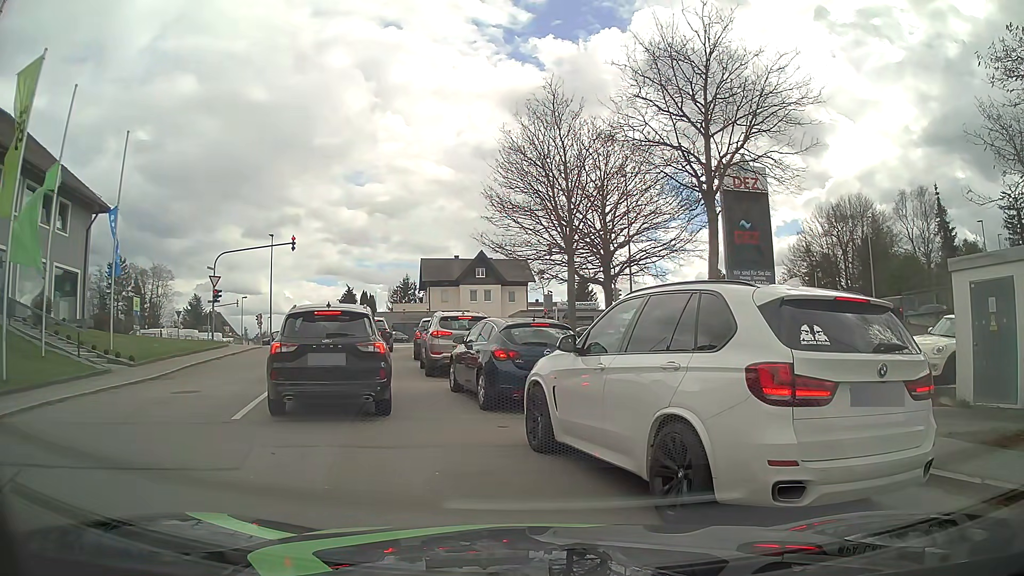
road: residential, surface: asphalt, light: Day
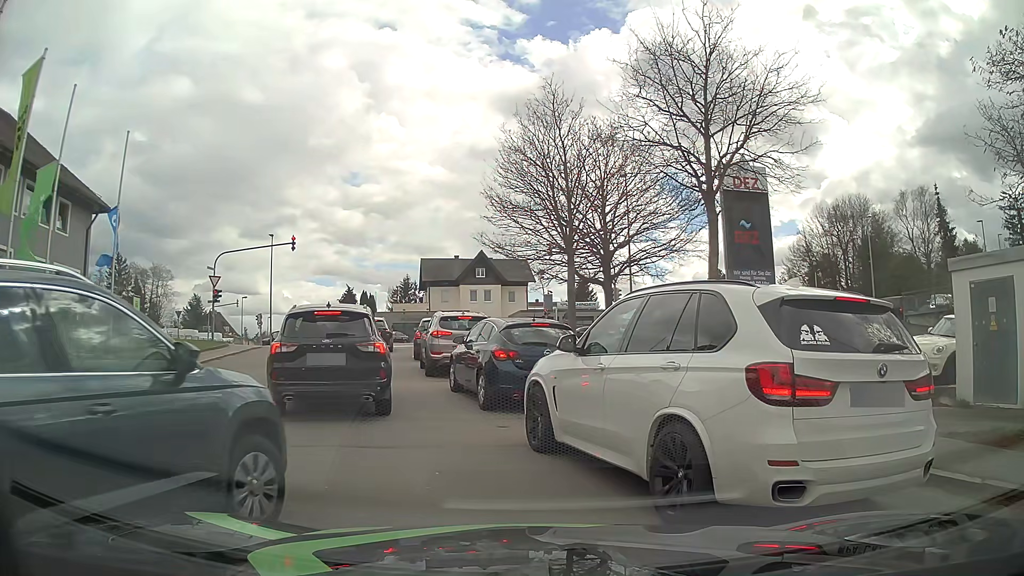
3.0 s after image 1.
(0.0, 0.0) m; 0°
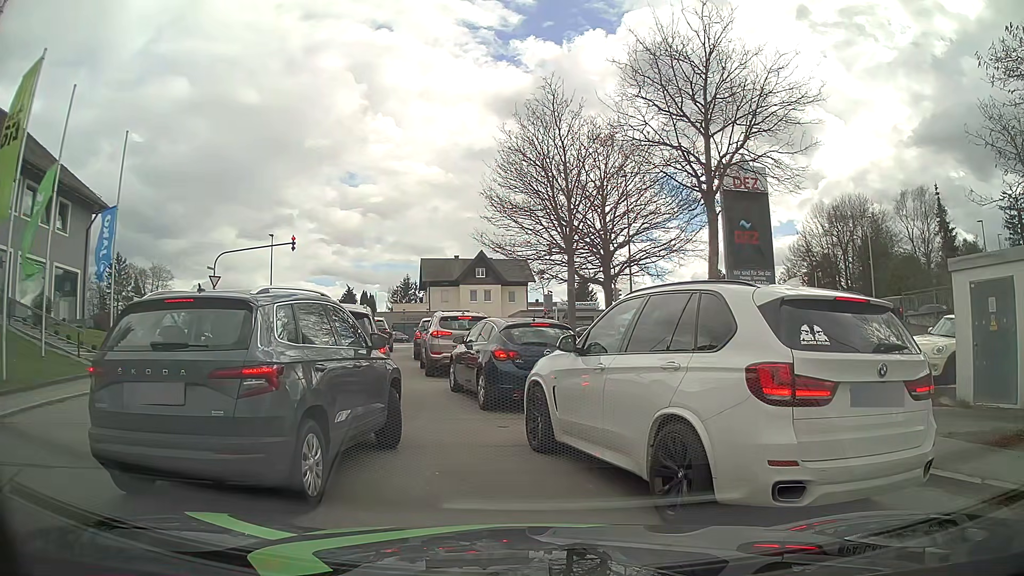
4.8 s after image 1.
(0.0, 0.0) m; 0°
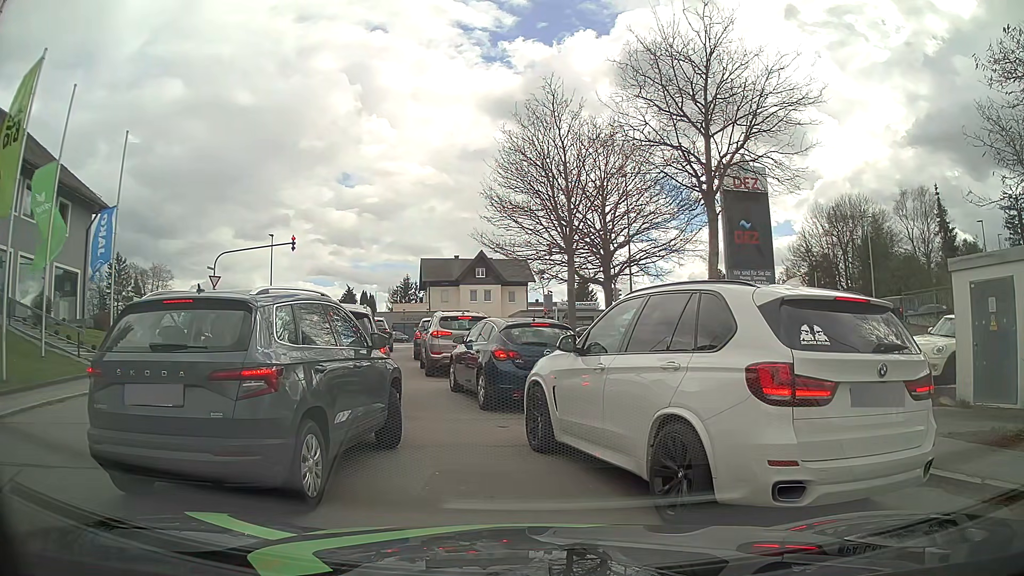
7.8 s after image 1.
(0.0, 0.0) m; 0°
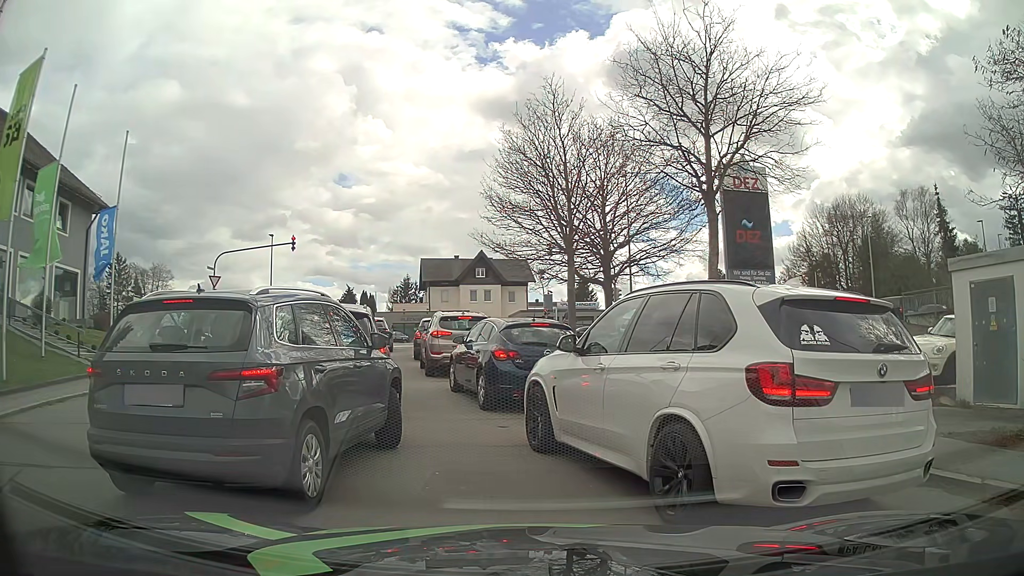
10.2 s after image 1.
(0.0, 0.0) m; 0°
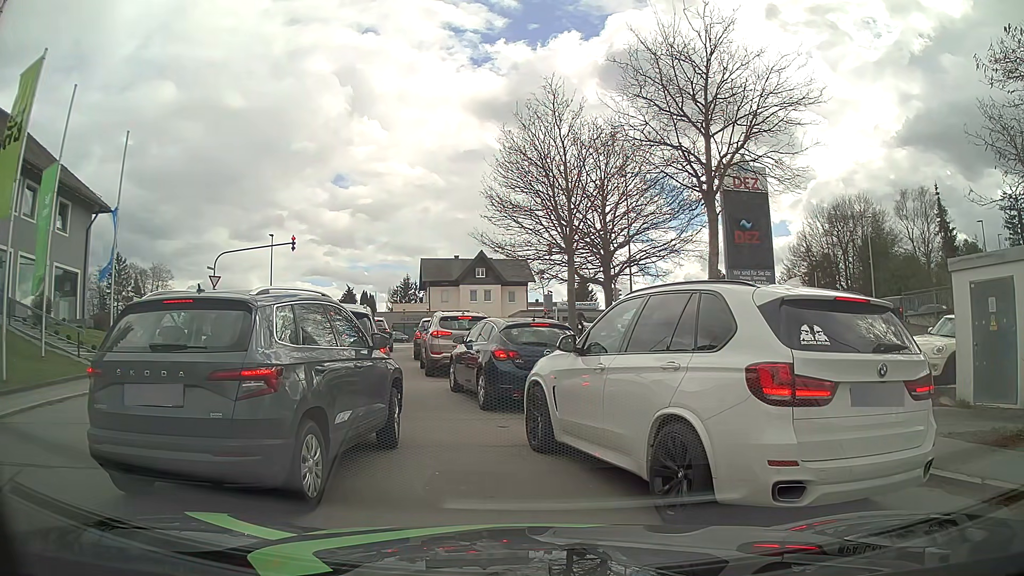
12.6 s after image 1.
(0.0, 0.0) m; 0°
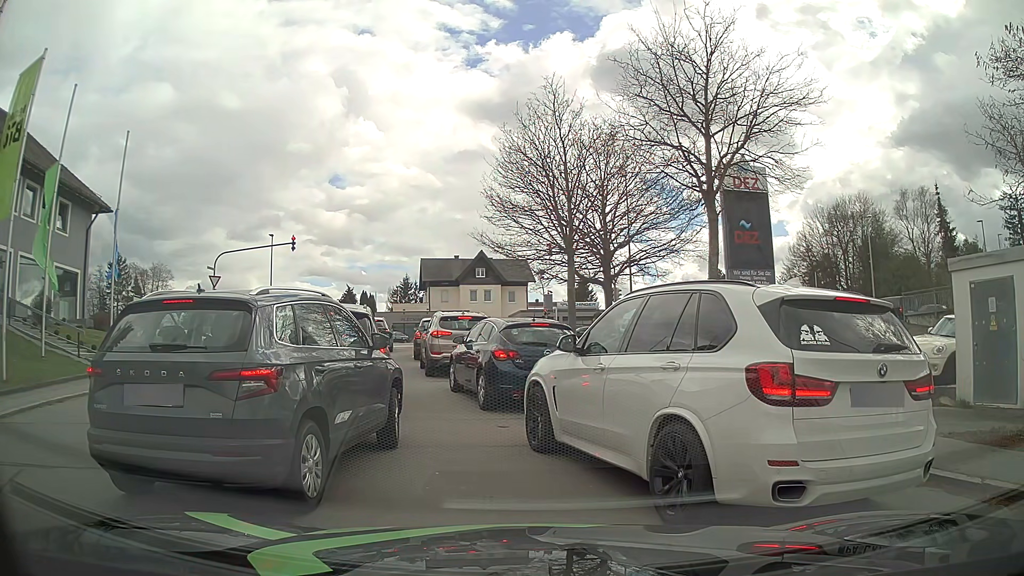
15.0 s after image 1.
(0.0, 0.0) m; 0°
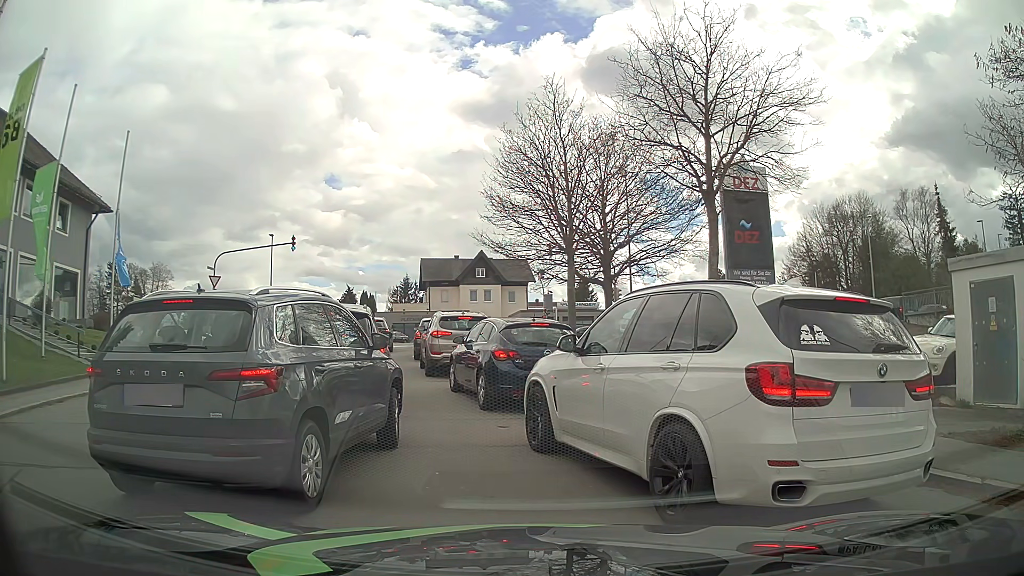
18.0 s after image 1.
(0.0, 0.0) m; 0°
